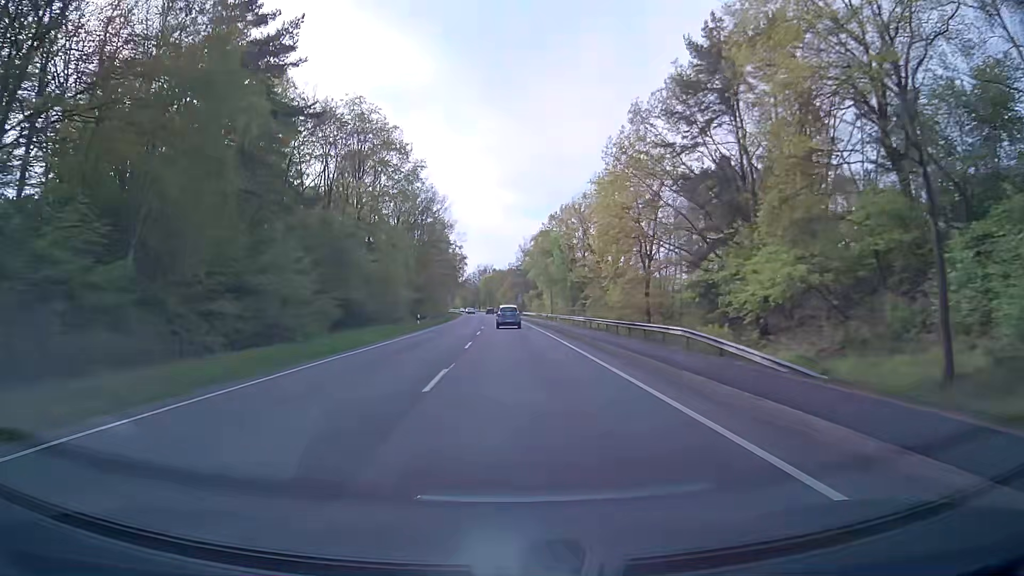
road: primary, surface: asphalt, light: Day
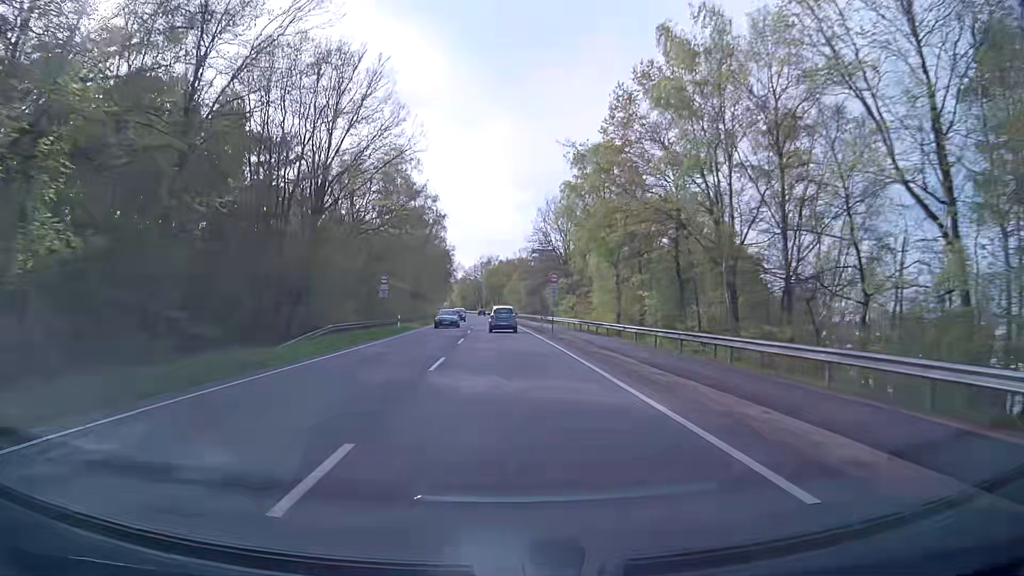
(-0.2, +56.5) m; -1°
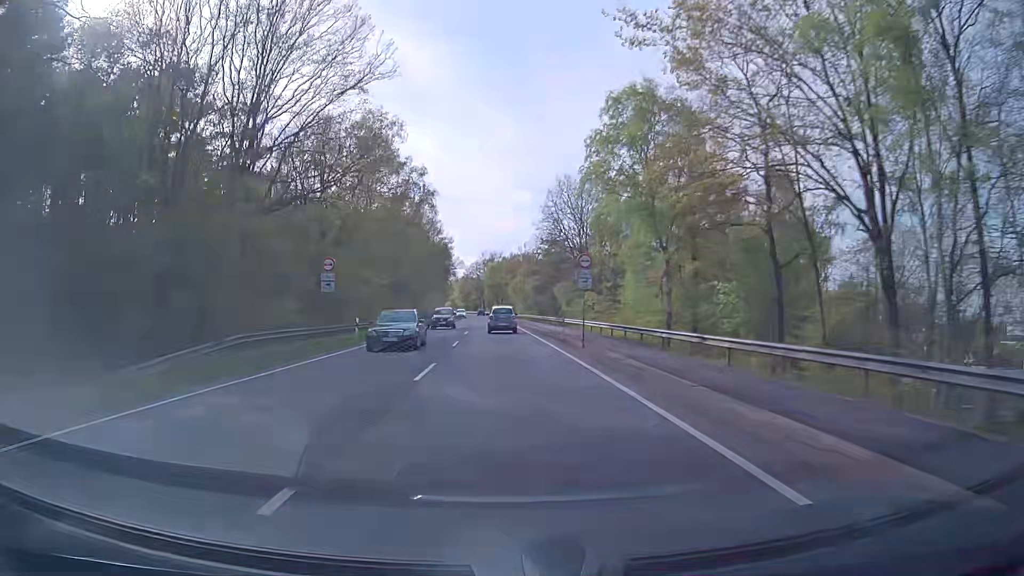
(0.0, +13.9) m; 0°
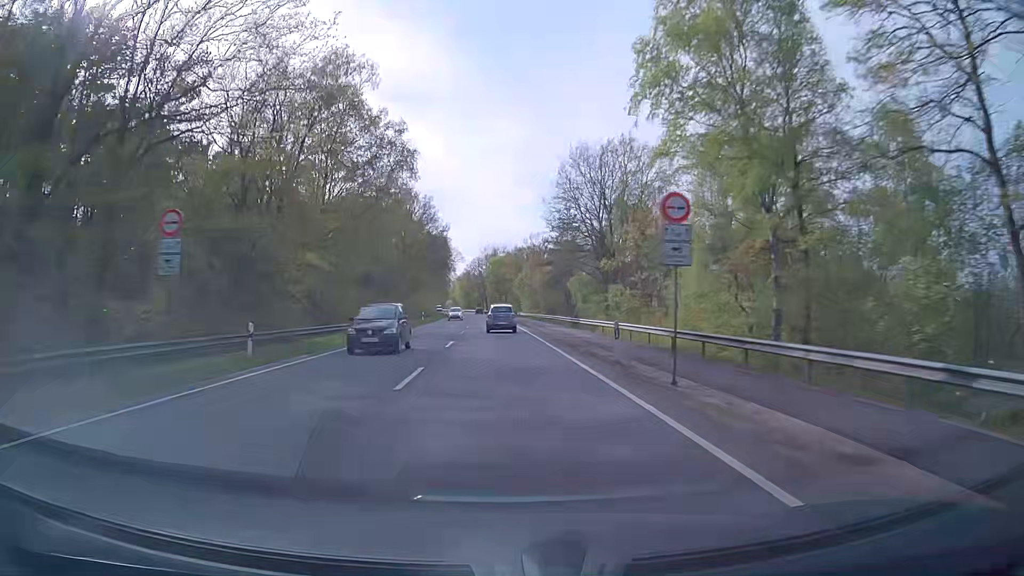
(0.0, +13.8) m; 0°
